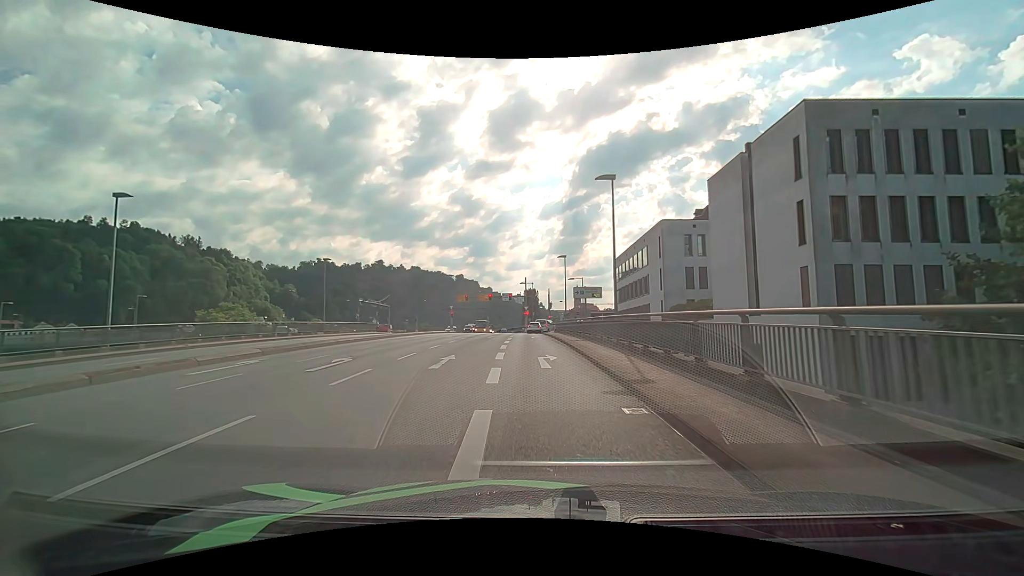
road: primary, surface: asphalt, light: Day
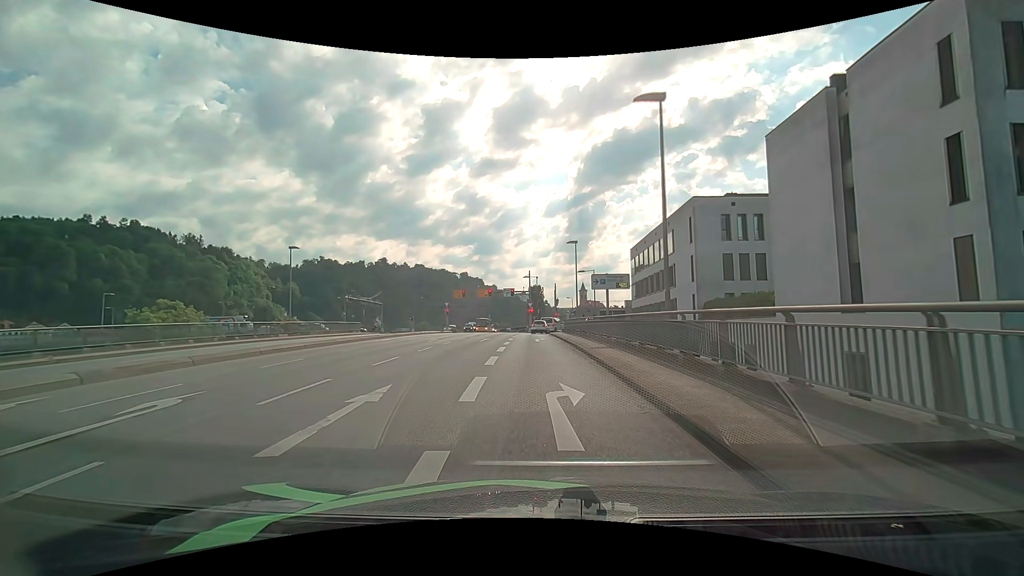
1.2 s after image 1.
(-0.1, +8.2) m; -1°
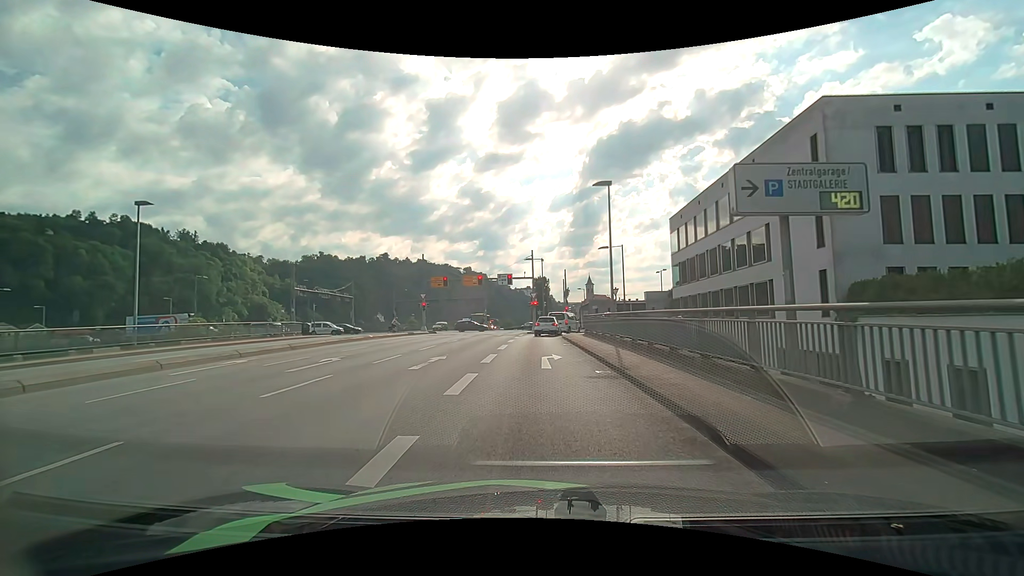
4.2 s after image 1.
(-0.2, +17.4) m; -2°
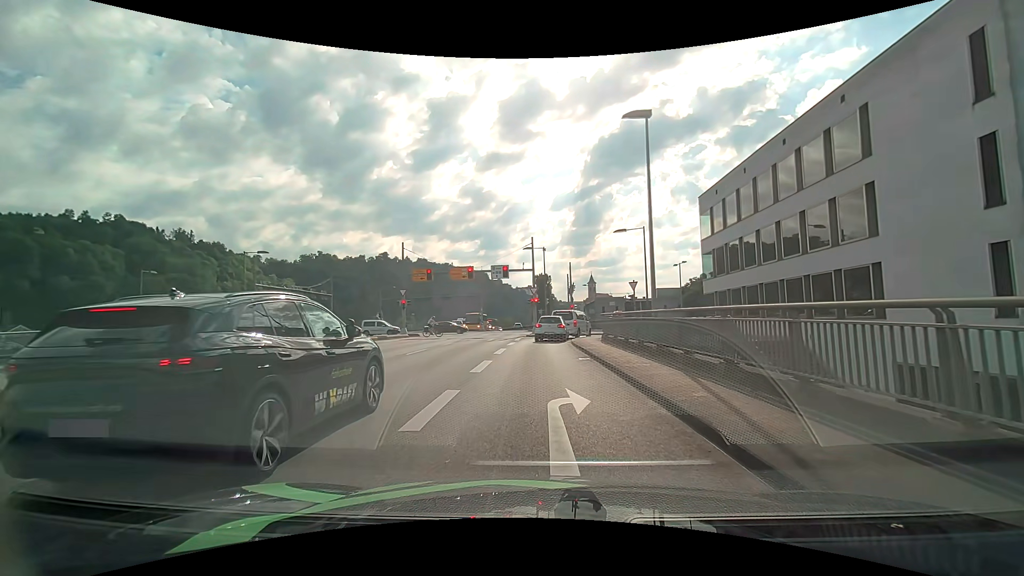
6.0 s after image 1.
(+0.1, +8.4) m; +1°
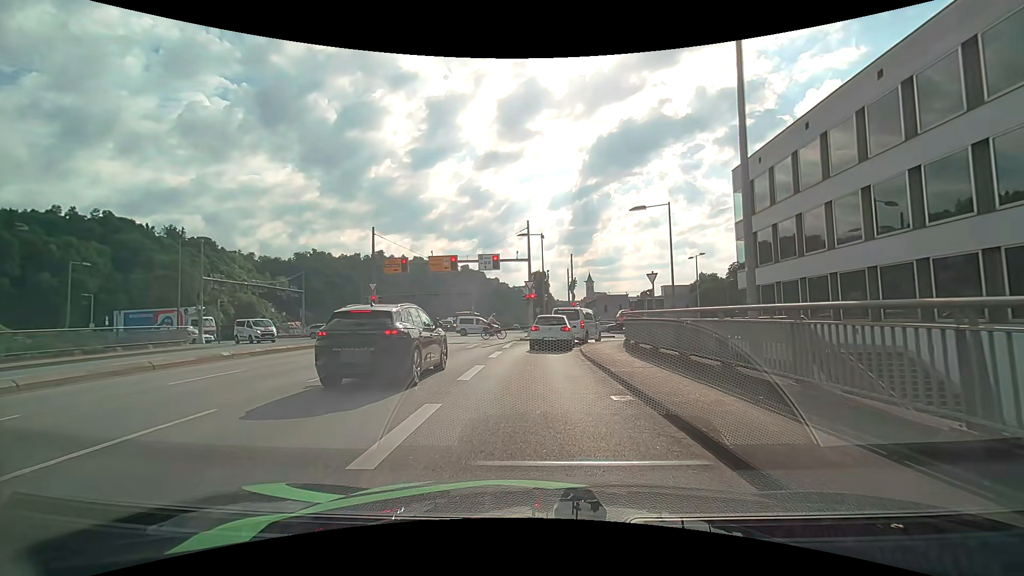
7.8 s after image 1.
(0.0, +7.4) m; 0°
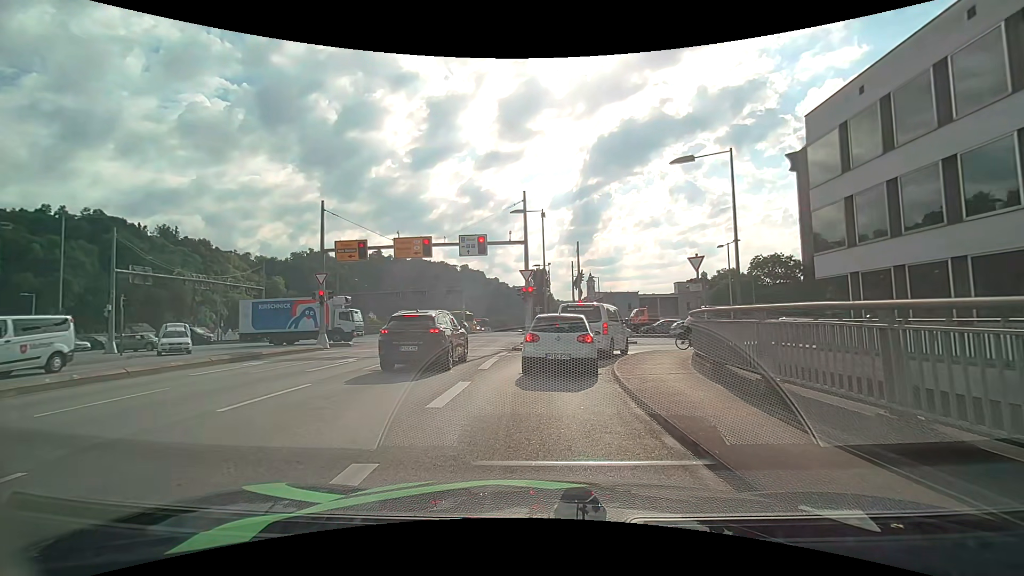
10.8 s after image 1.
(0.0, +8.8) m; -1°
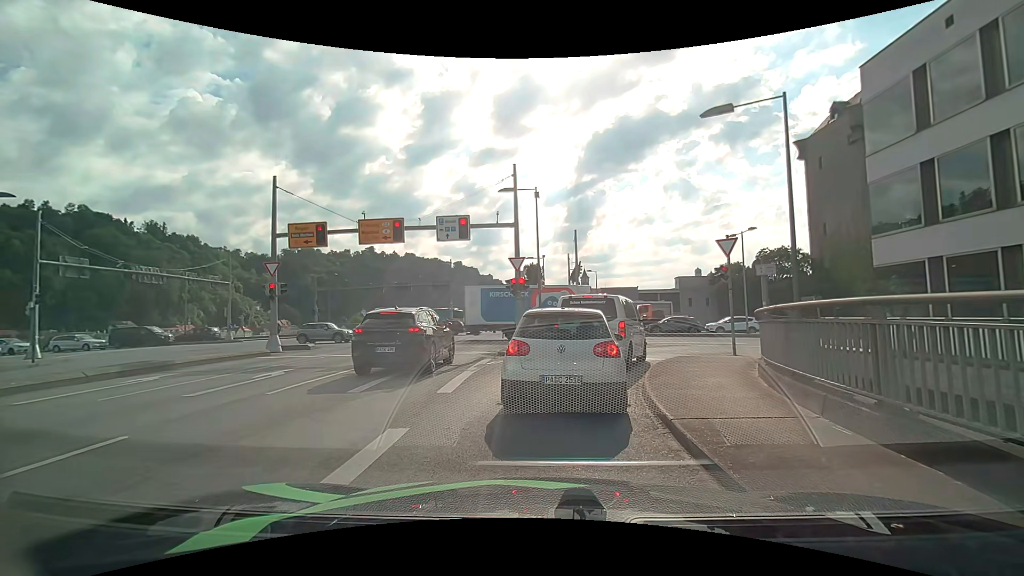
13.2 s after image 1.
(0.0, +4.5) m; -1°
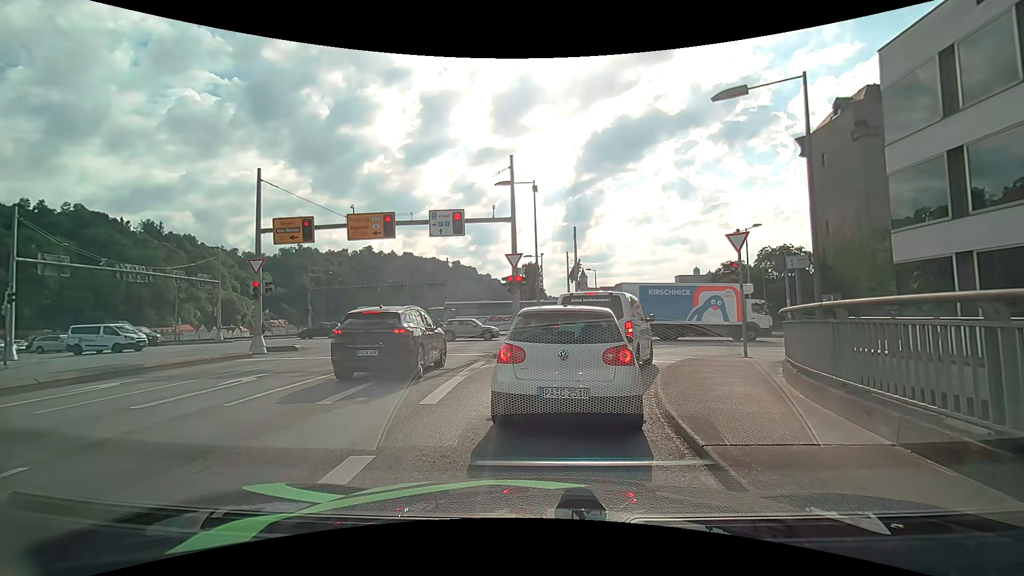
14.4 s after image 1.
(0.0, +1.1) m; 0°
